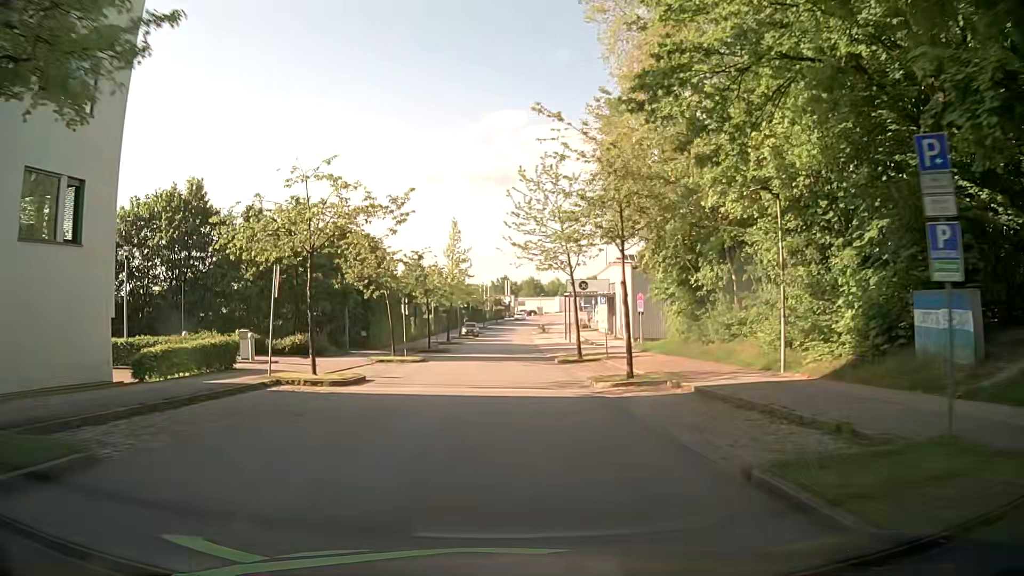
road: residential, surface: asphalt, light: Day
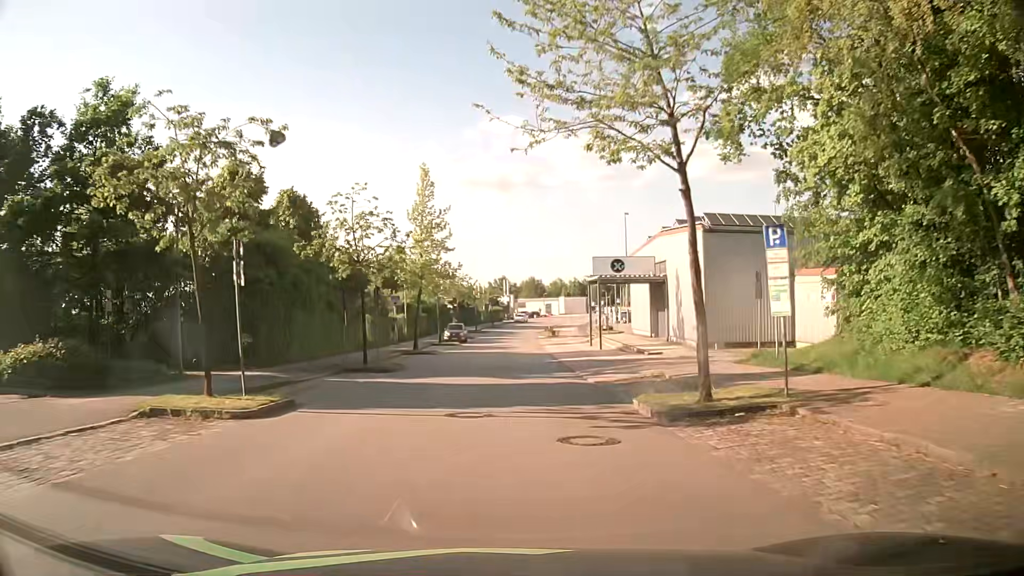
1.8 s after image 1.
(+0.2, +21.0) m; 0°
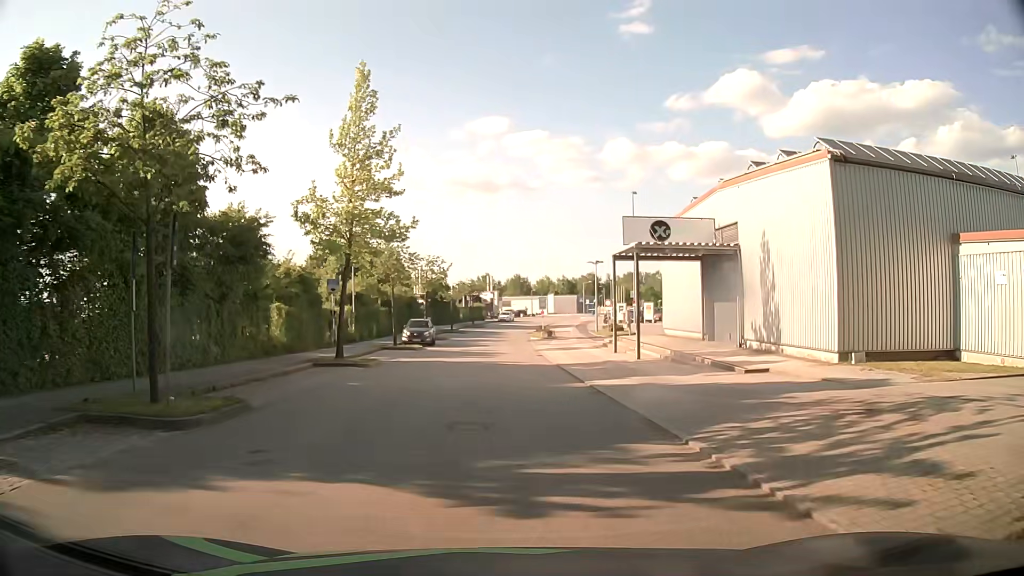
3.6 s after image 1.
(0.0, +15.3) m; +1°
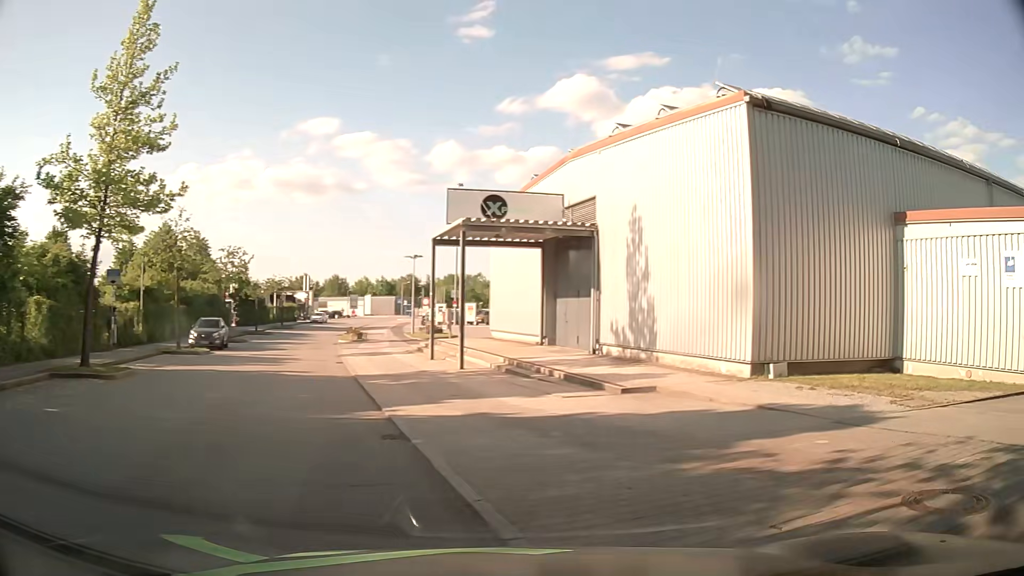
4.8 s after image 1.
(+0.5, +5.8) m; +14°
